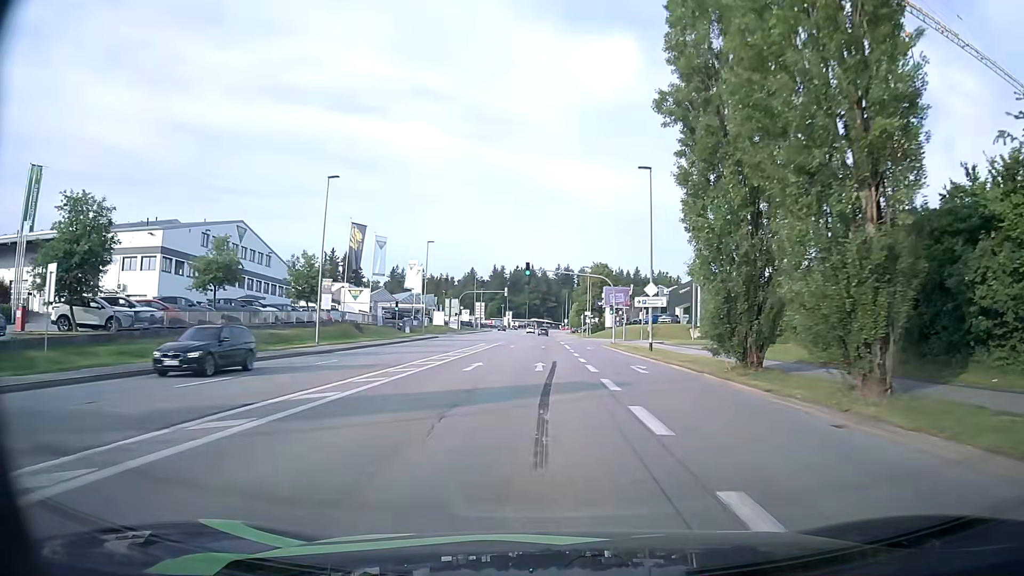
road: tertiary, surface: asphalt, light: Day
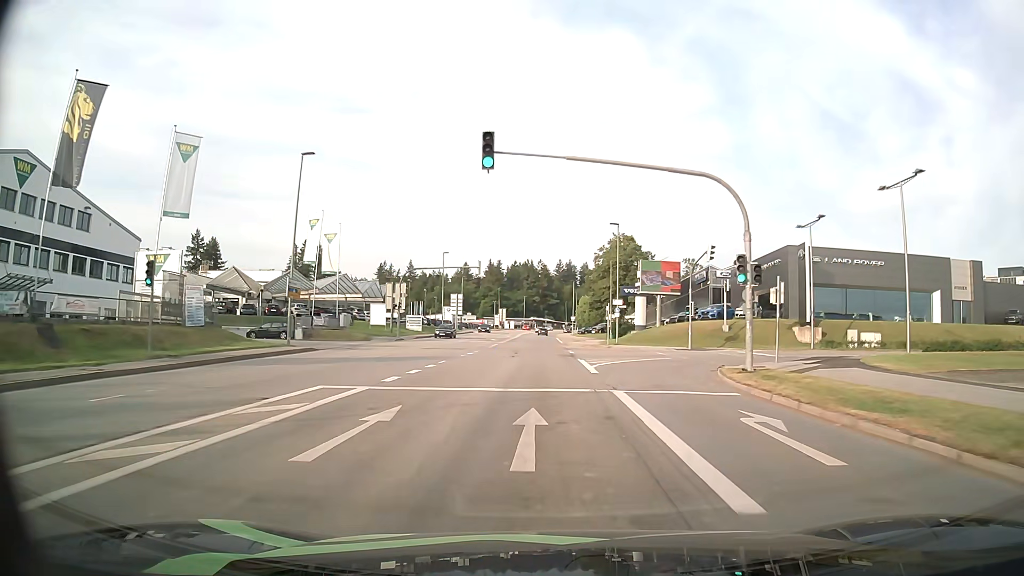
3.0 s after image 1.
(0.0, +39.7) m; 0°
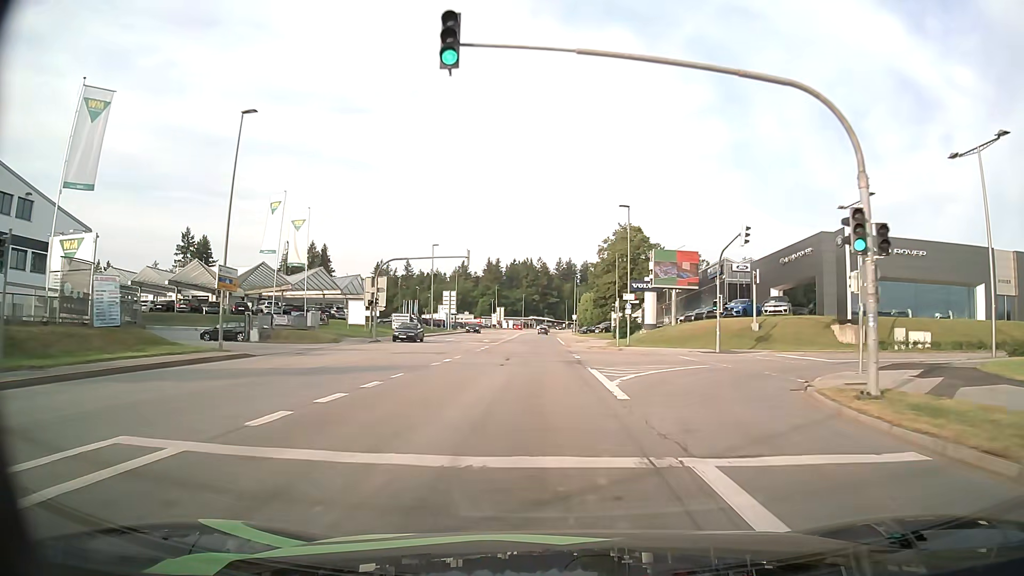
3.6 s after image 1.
(0.0, +7.9) m; 0°
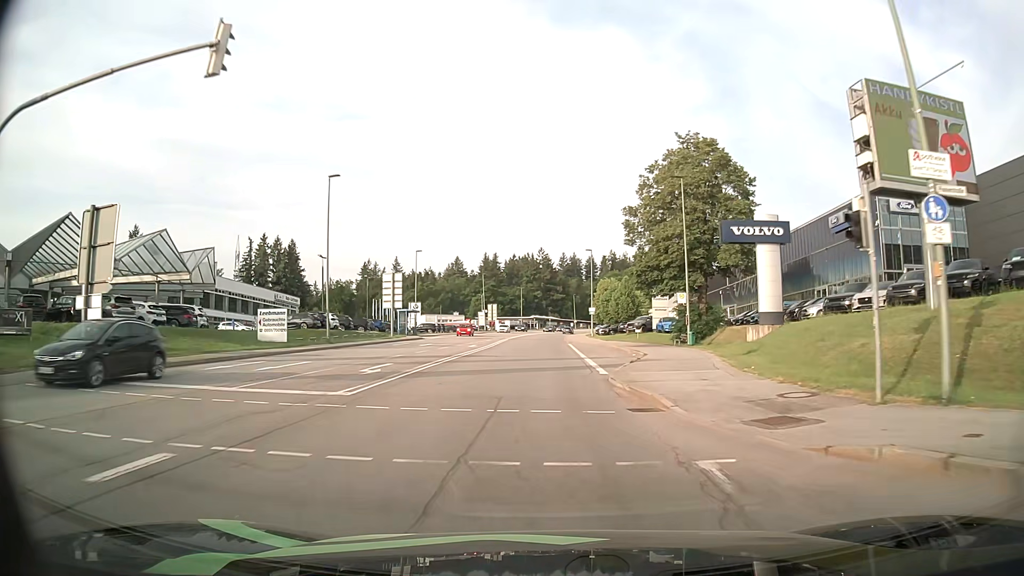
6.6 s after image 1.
(-0.1, +39.1) m; -1°
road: secondary
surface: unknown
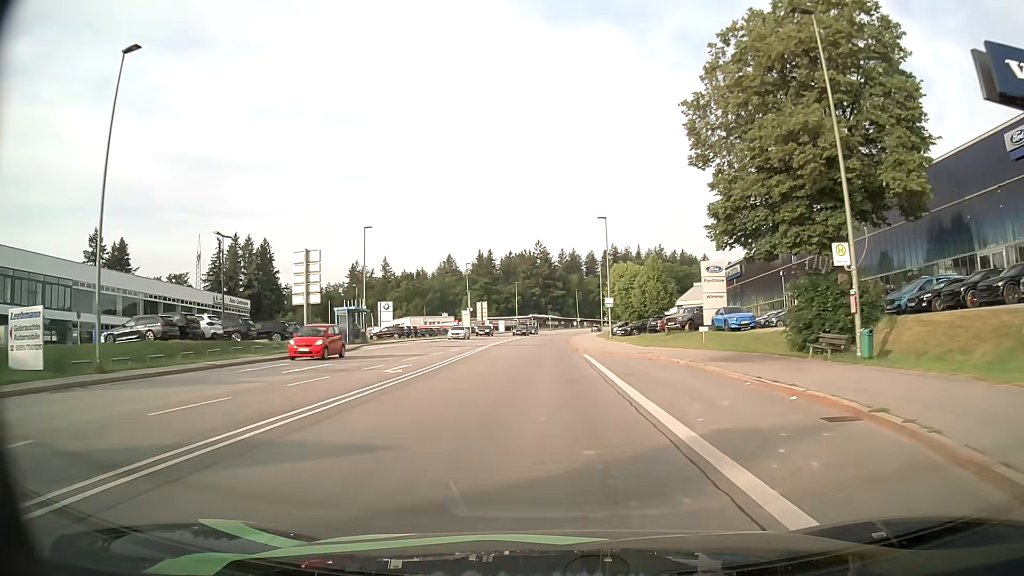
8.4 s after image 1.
(0.0, +22.9) m; 0°
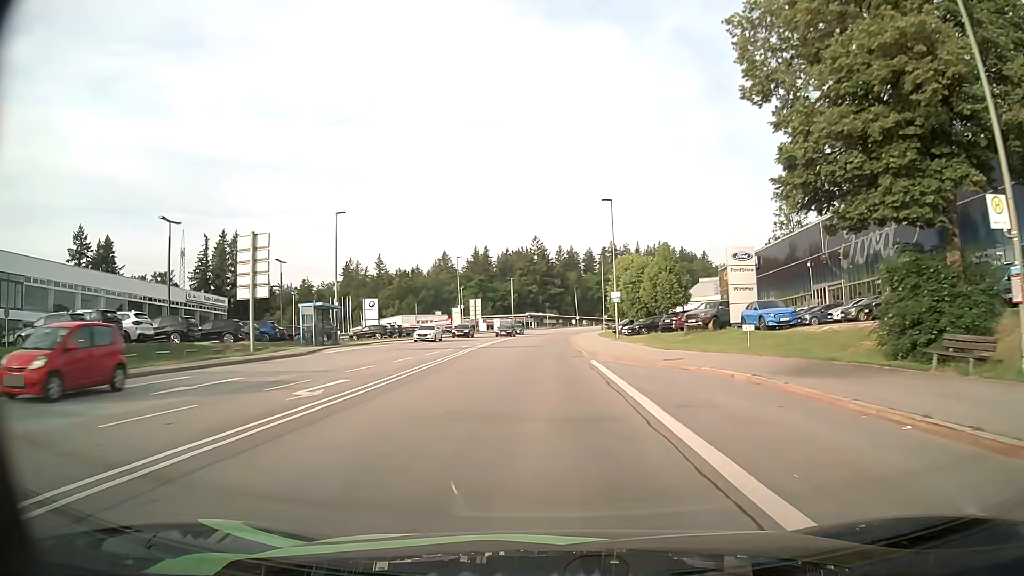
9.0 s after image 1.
(0.0, +7.5) m; 0°
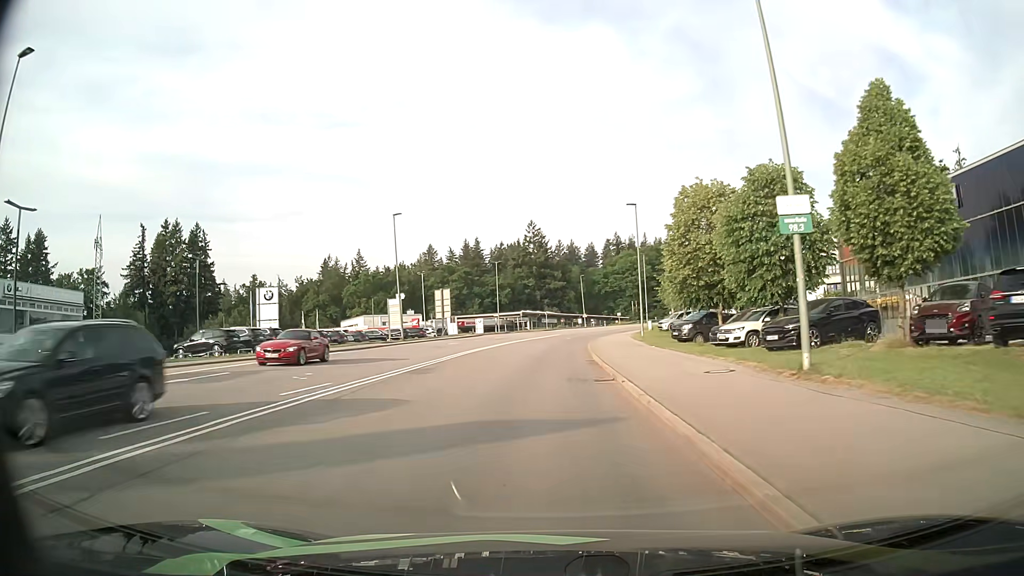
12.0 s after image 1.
(-0.1, +36.6) m; 0°
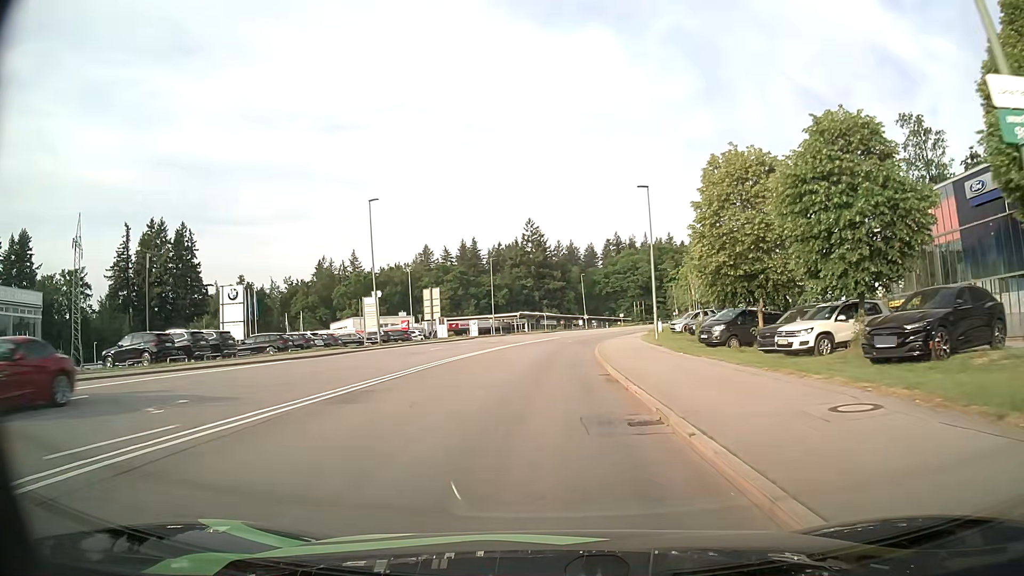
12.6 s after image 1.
(0.0, +7.3) m; 0°
(0, +10) (0, +20) (+1, +30) (+1, +40) (+2, +50) (+3, +60) (+4, +70) (+6, +80) (+9, +89) (+11, +99) m
